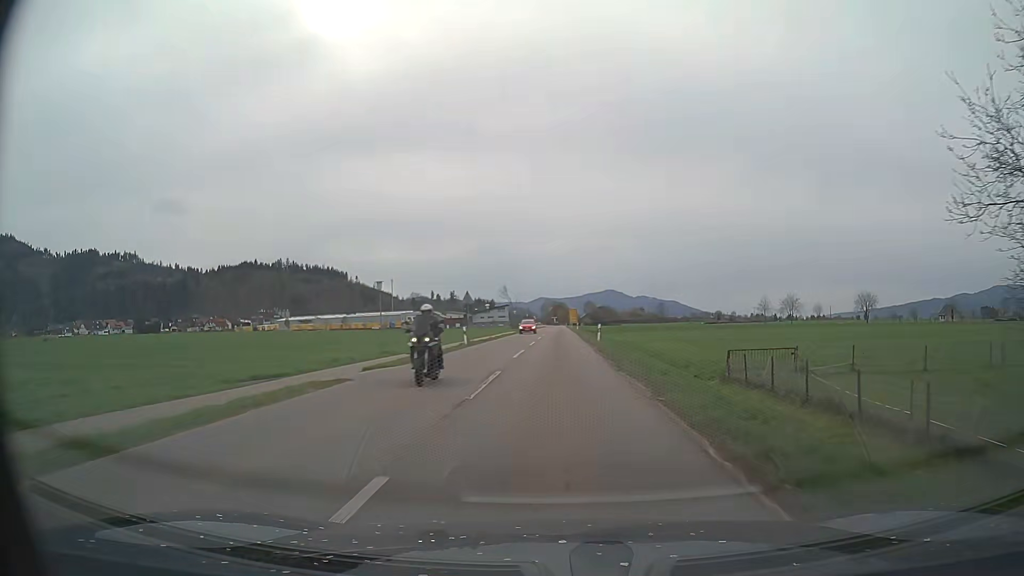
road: secondary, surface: asphalt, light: Day
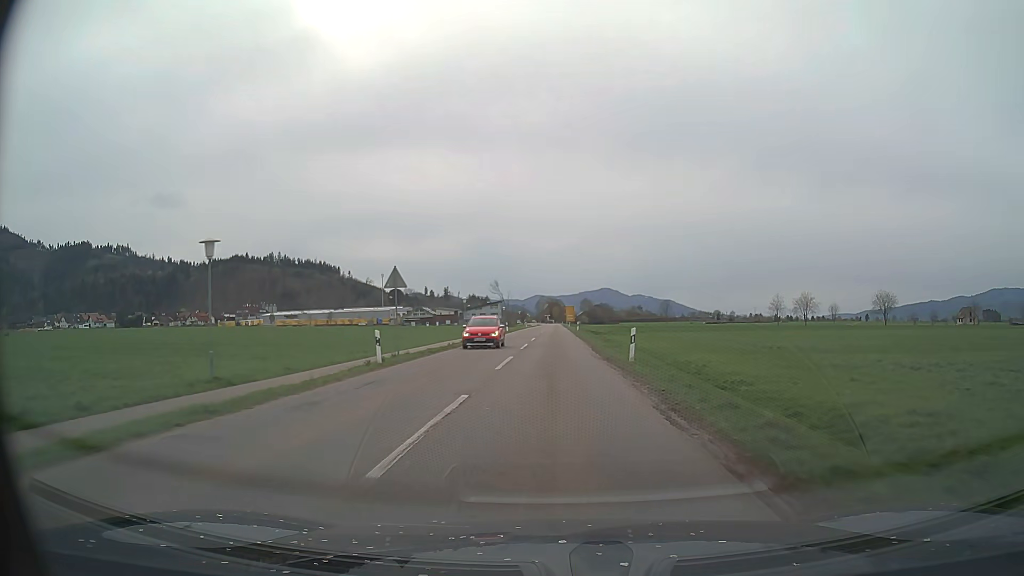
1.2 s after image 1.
(+0.1, +18.1) m; +1°
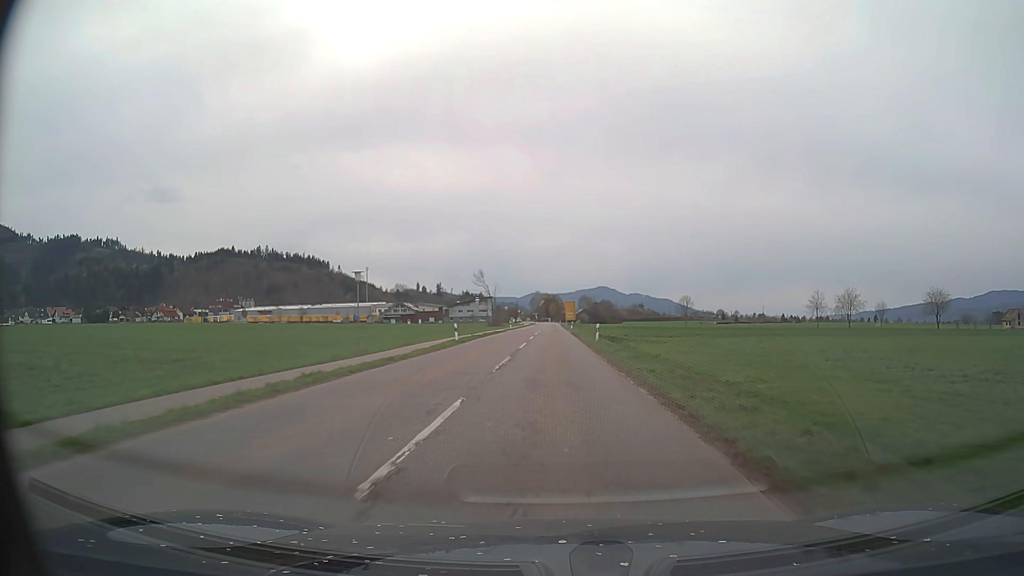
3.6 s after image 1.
(0.0, +36.7) m; 0°
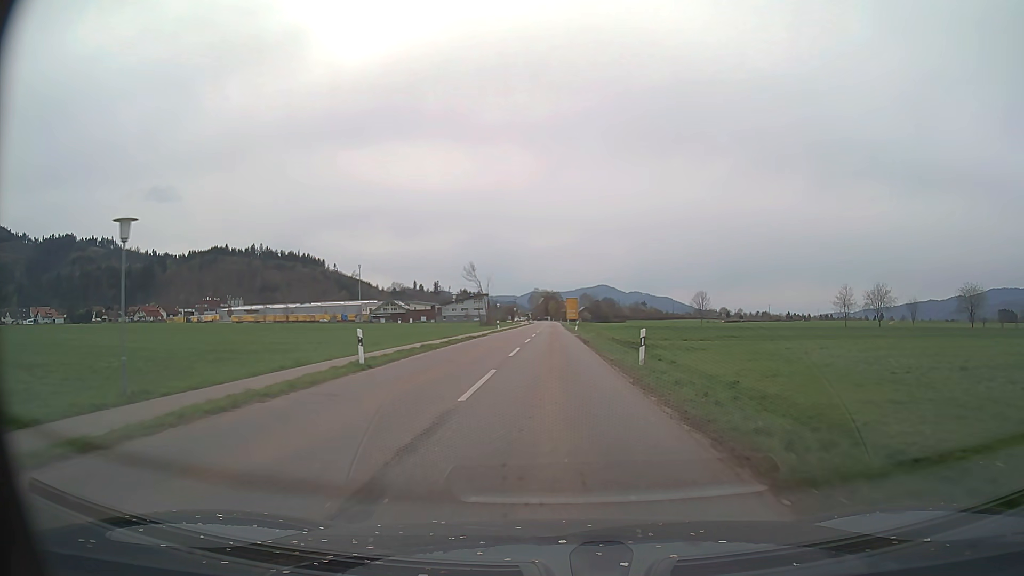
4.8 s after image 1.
(0.0, +18.6) m; 0°
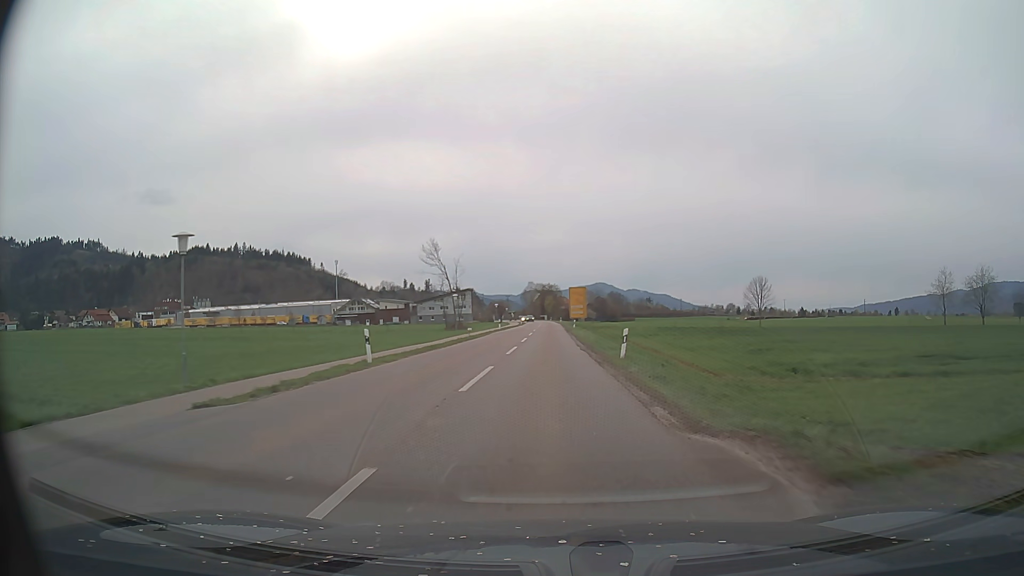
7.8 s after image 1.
(+0.1, +47.0) m; 0°
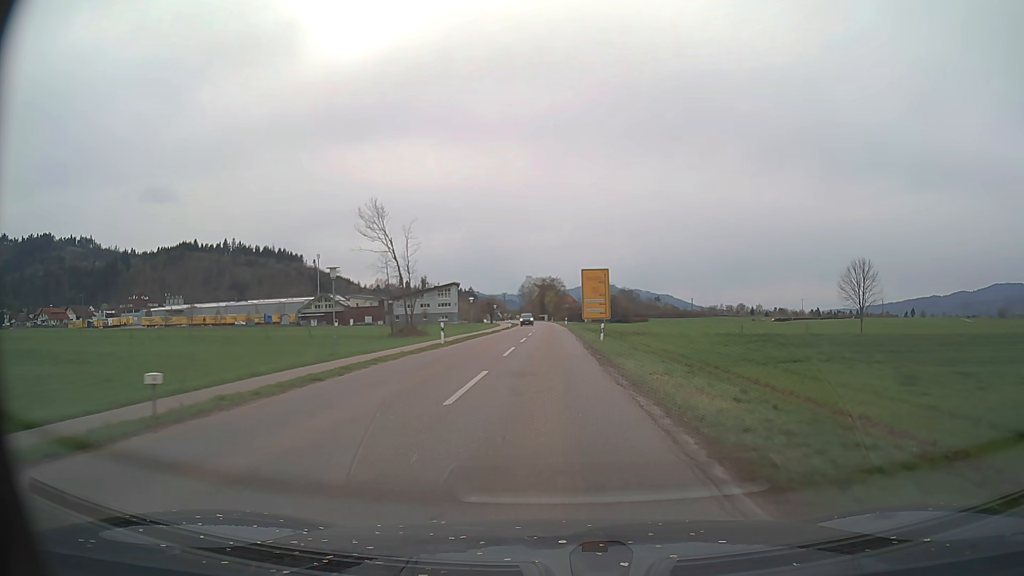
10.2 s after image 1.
(0.0, +38.0) m; 0°
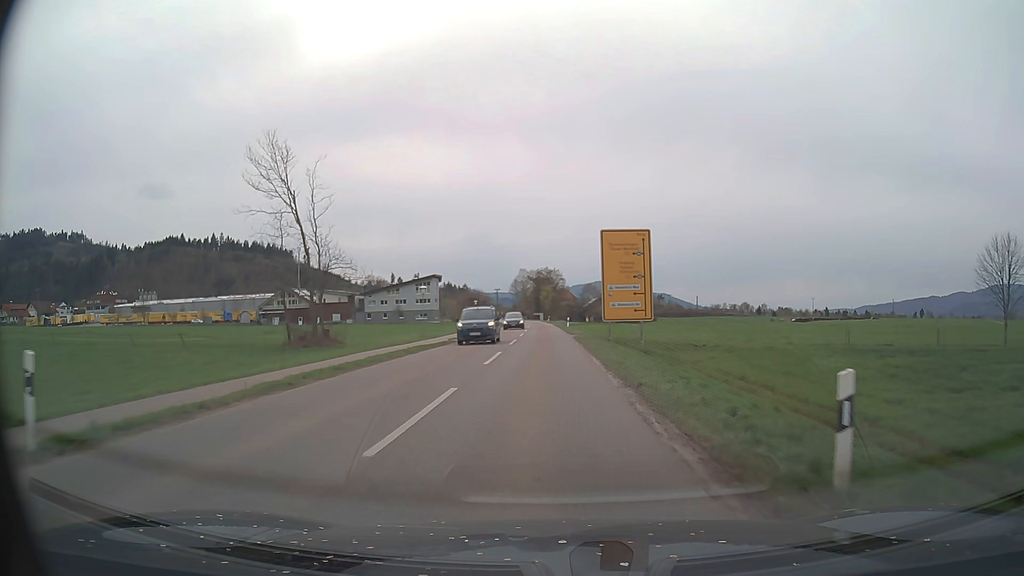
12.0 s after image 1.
(+0.1, +27.8) m; 0°
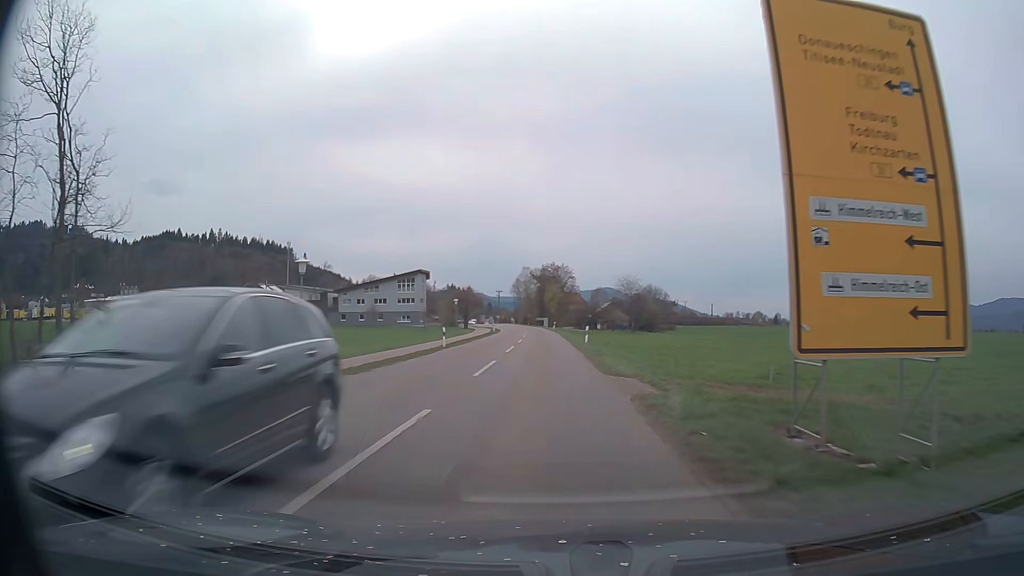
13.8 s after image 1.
(0.0, +26.3) m; -1°
(0, +10) (0, +20) (0, +30) (0, +40) (-1, +50) (-1, +60) (-1, +70) (-2, +80) (-2, +90) (-3, +100) m
